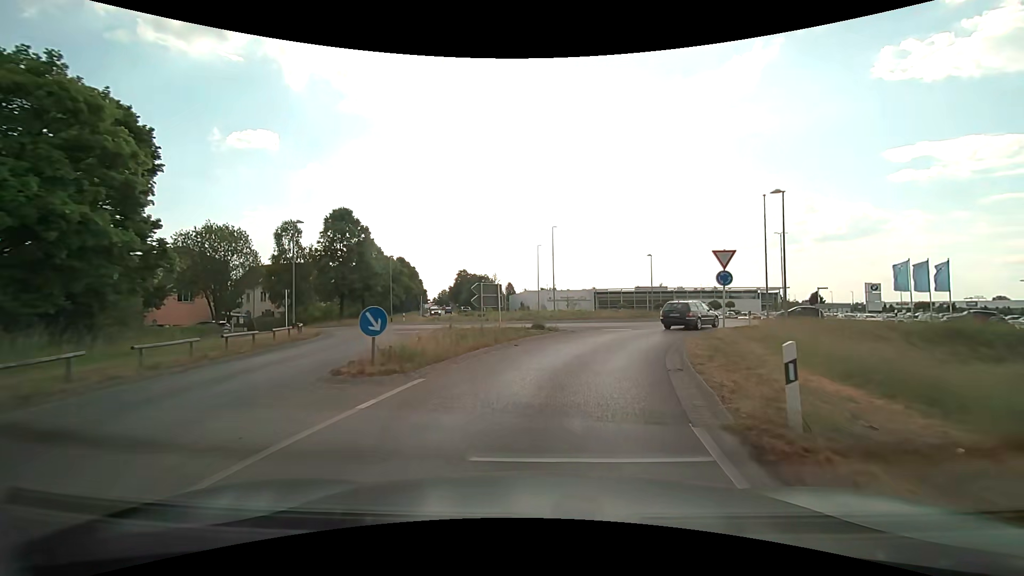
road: secondary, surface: asphalt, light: Day
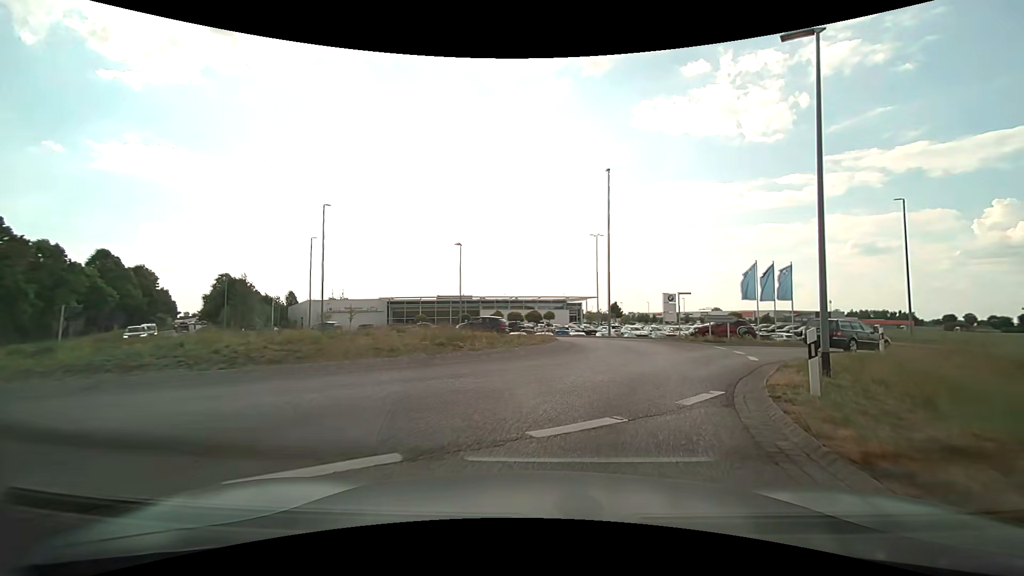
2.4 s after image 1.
(+3.4, +20.9) m; +22°
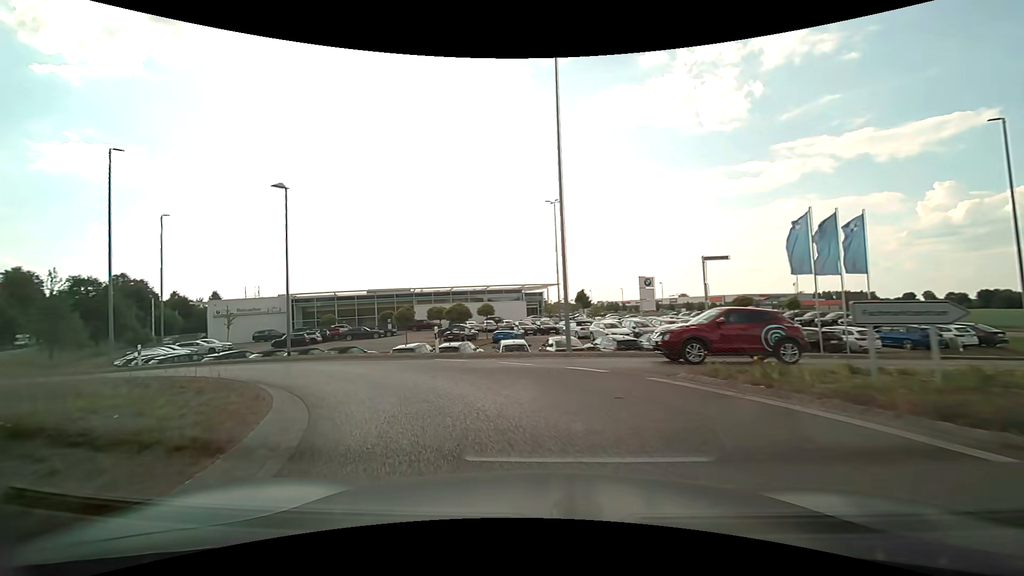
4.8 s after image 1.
(+3.4, +19.5) m; +6°
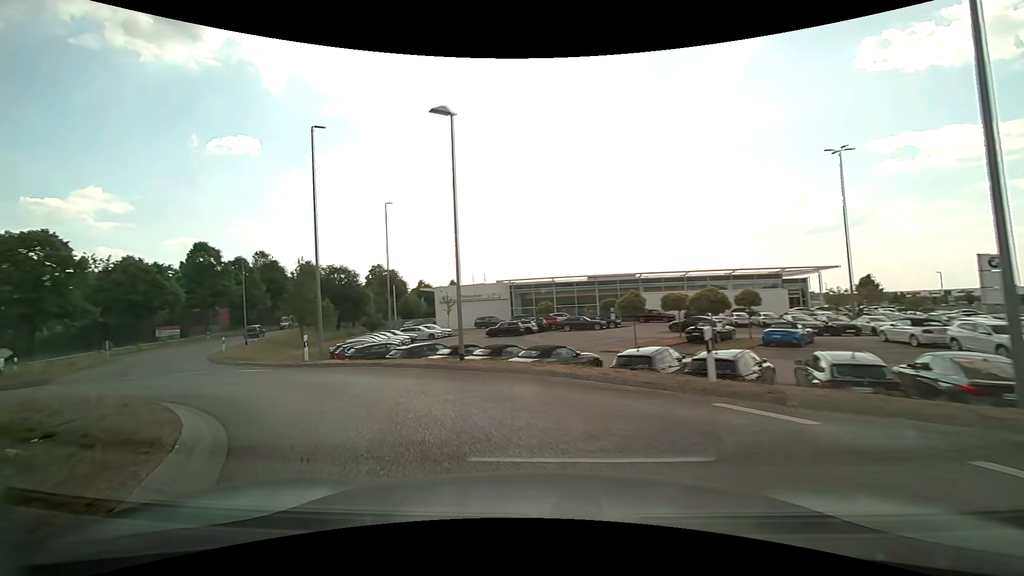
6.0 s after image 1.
(-1.9, +9.4) m; -24°
